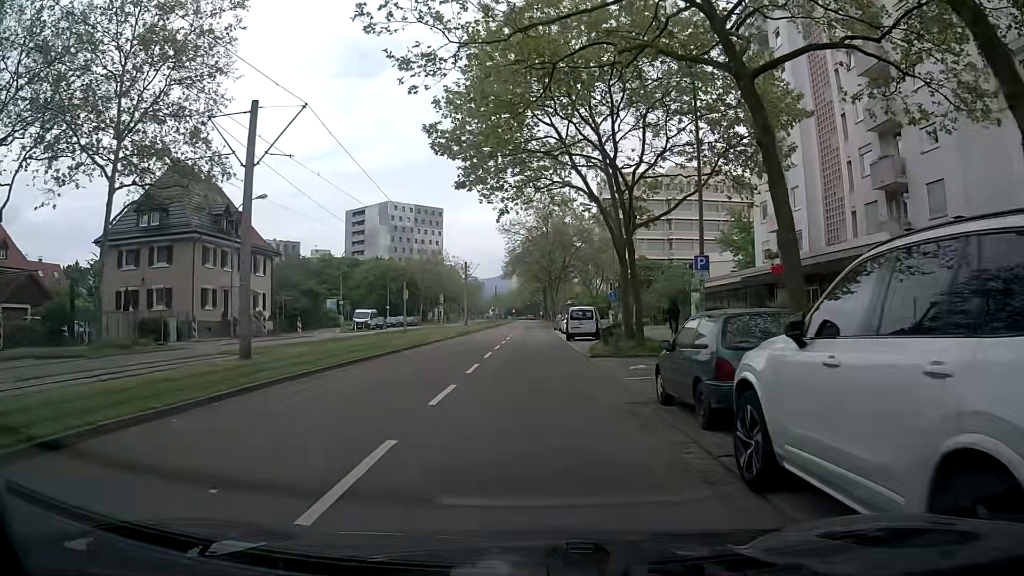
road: tertiary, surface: asphalt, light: Day
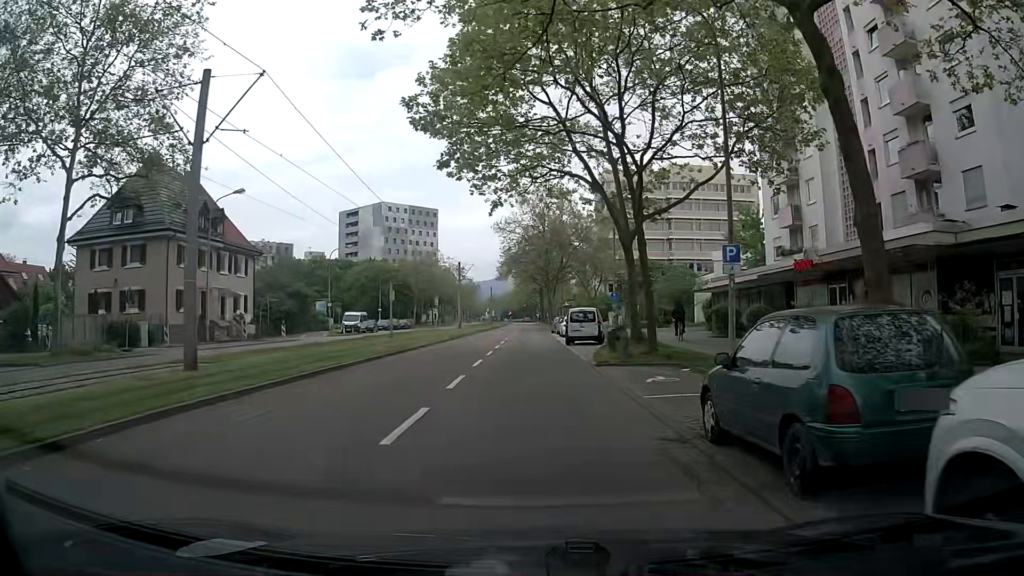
(+0.1, +3.1) m; +2°
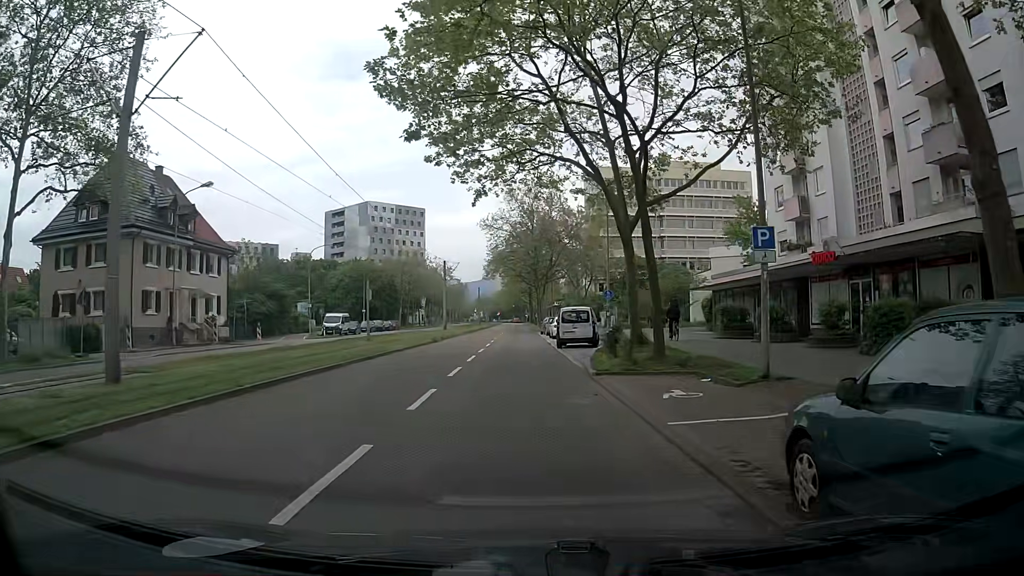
(0.0, +2.9) m; +2°
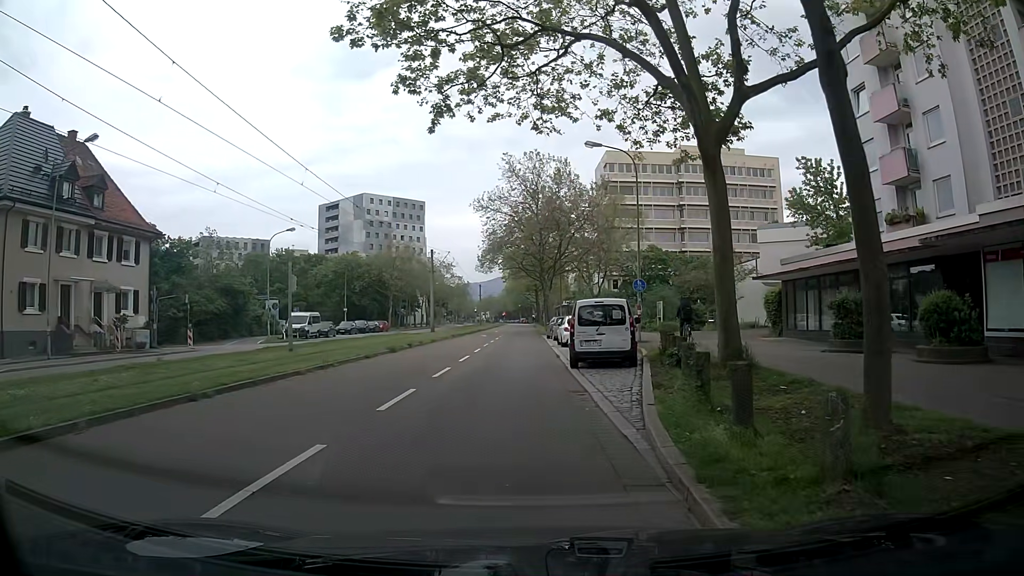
(-0.1, +11.8) m; -2°
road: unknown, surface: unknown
